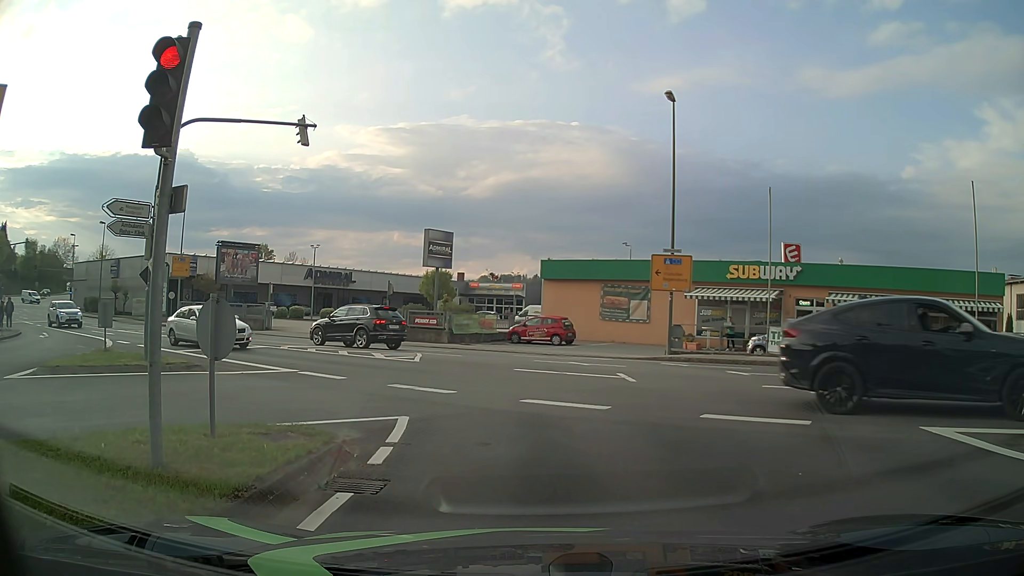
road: tertiary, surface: asphalt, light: Day
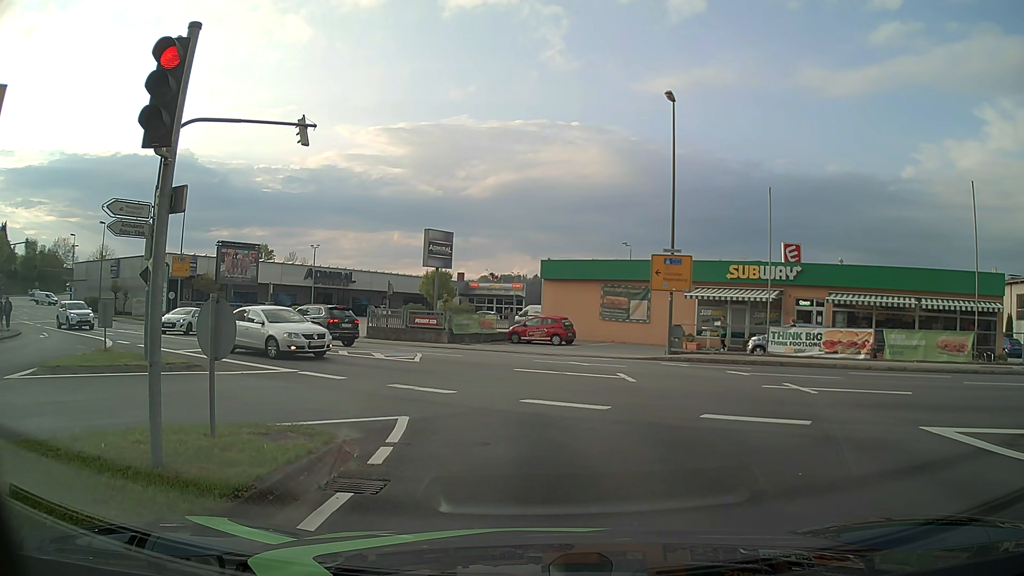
(0.0, 0.0) m; 0°
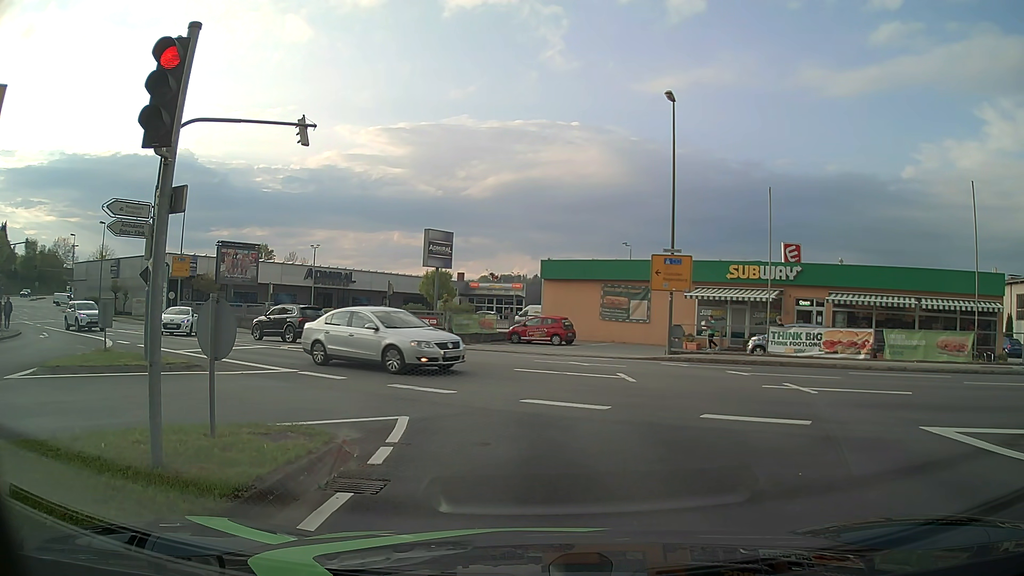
(0.0, 0.0) m; 0°
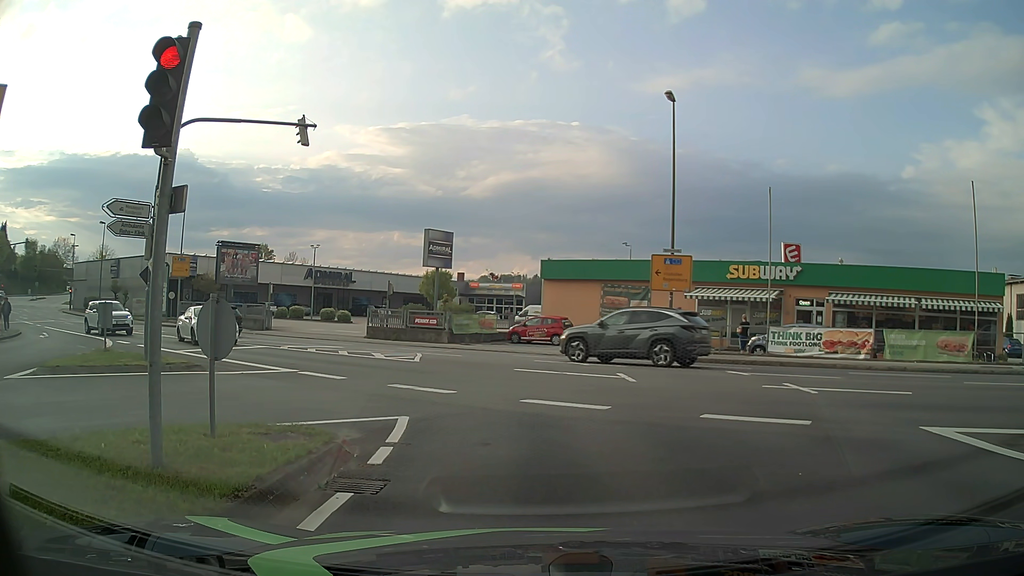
(0.0, 0.0) m; 0°
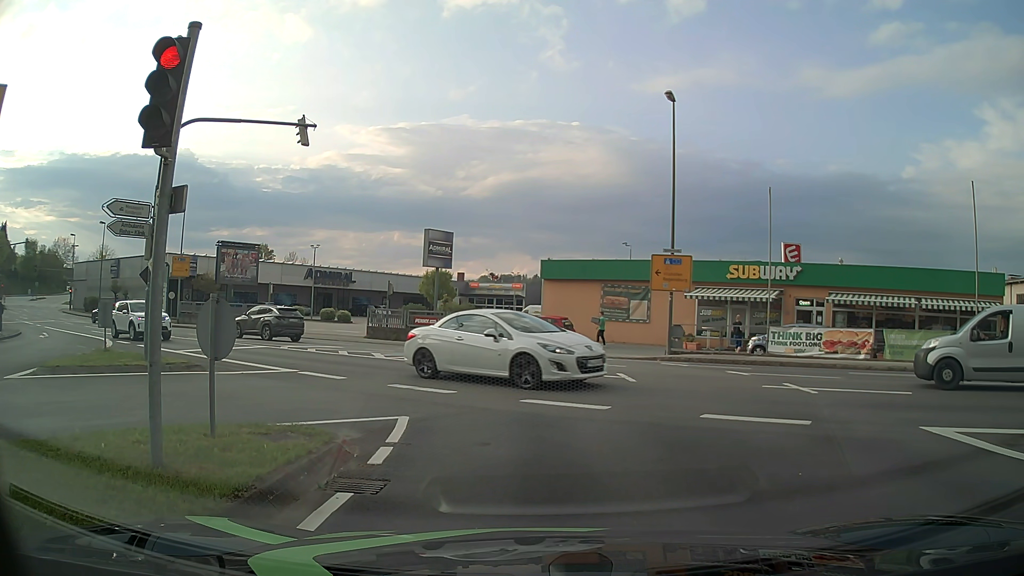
(0.0, 0.0) m; 0°
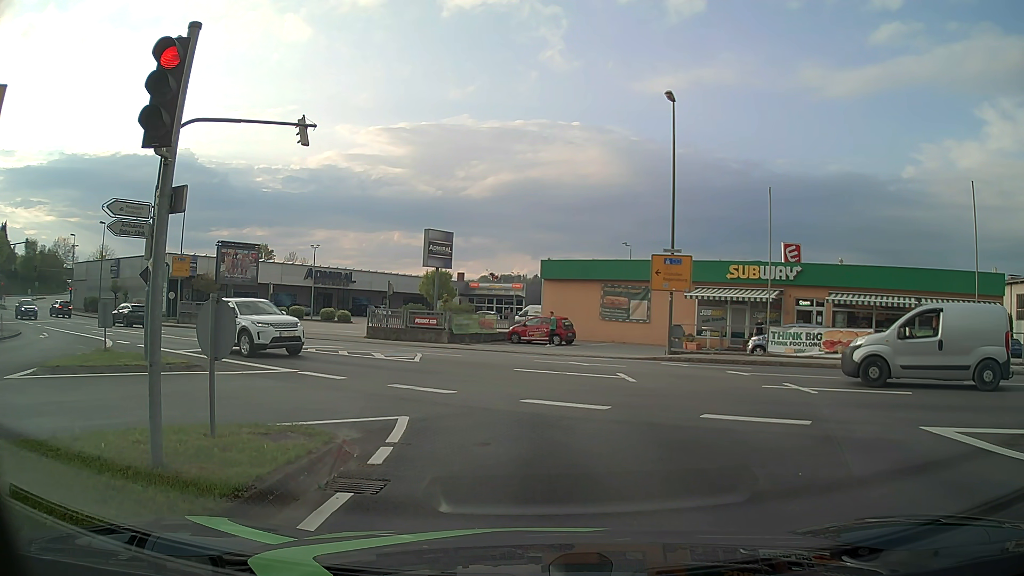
(0.0, 0.0) m; 0°
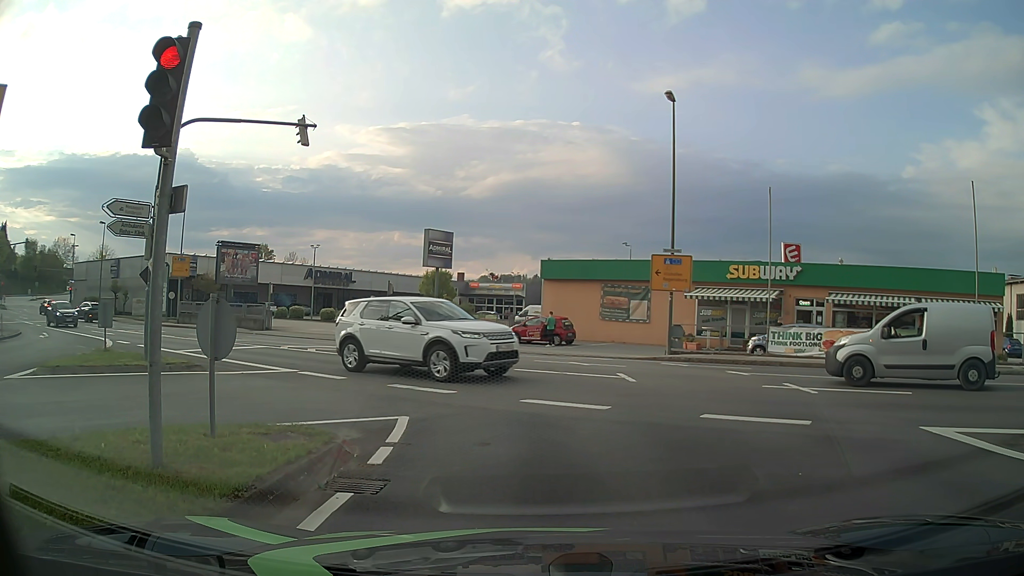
(0.0, 0.0) m; 0°
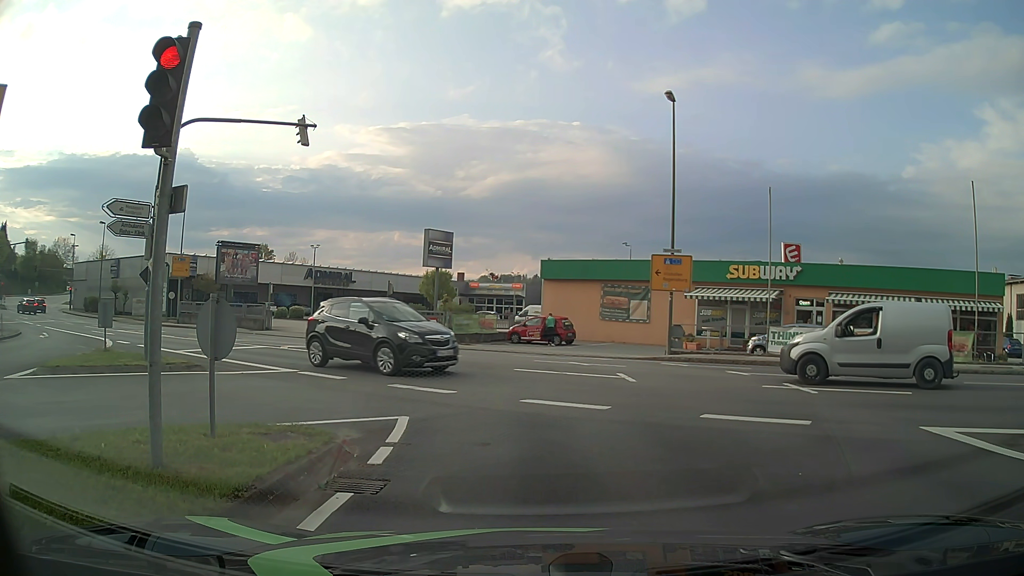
(0.0, 0.0) m; 0°
(0, +10) (-1, +20) (-6, +29) (-14, +35) (-22, +40) (-30, +46) (-39, +51) (-47, +56) (-55, +62) (-63, +68) m
